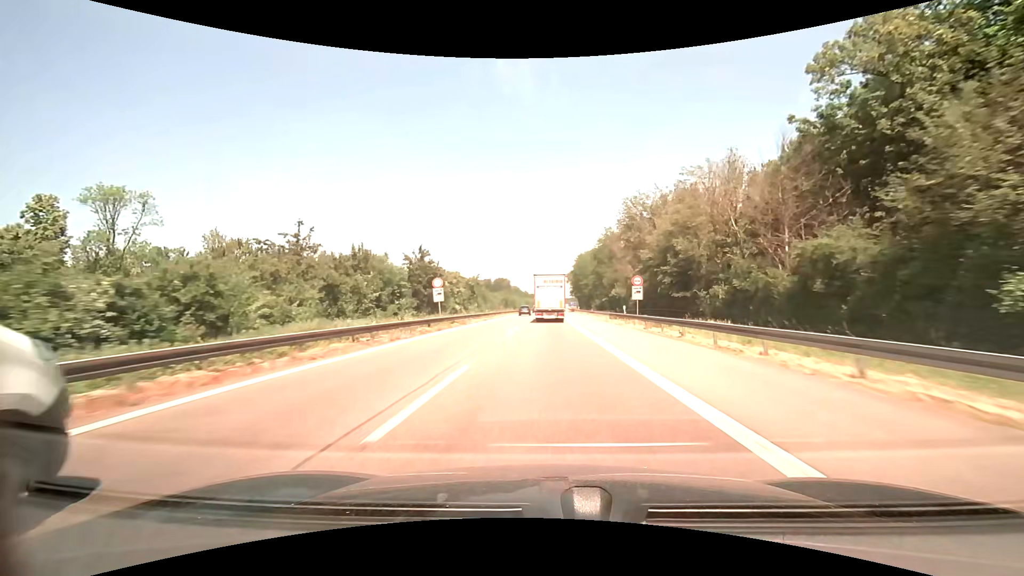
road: motorway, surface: asphalt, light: Day
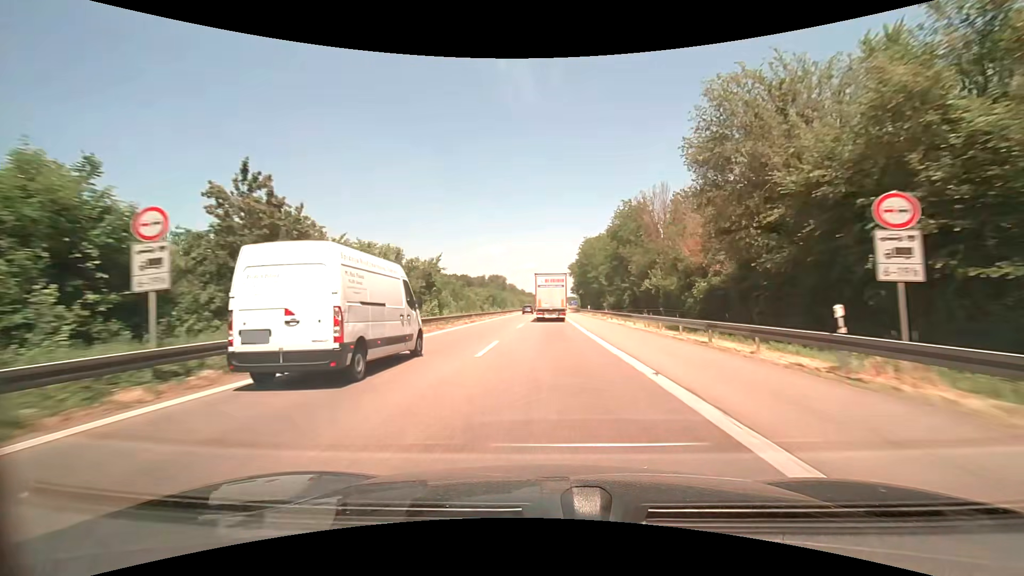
(0.0, +27.5) m; 0°
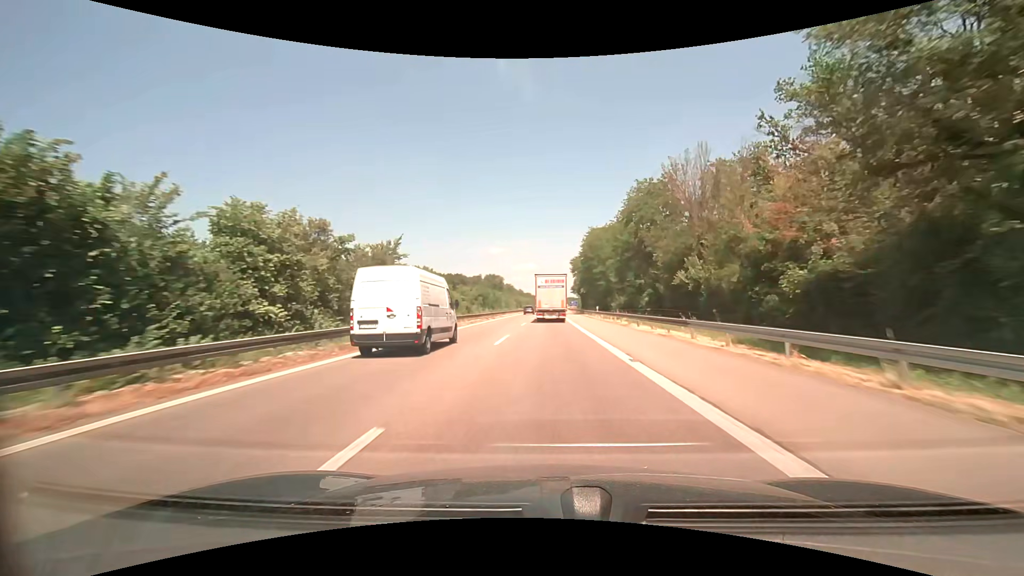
(0.0, +13.8) m; 0°
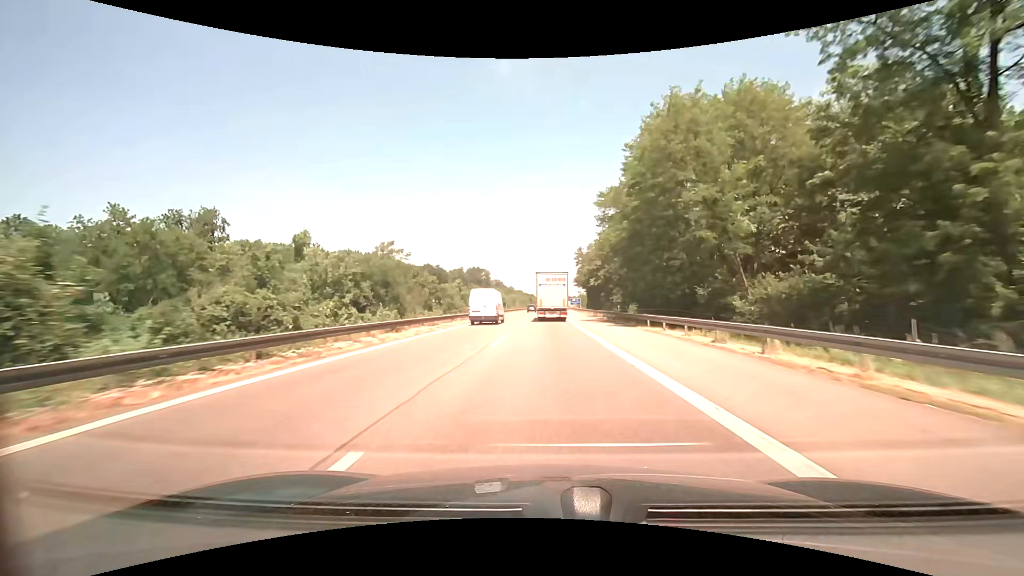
(+0.2, +55.1) m; +1°
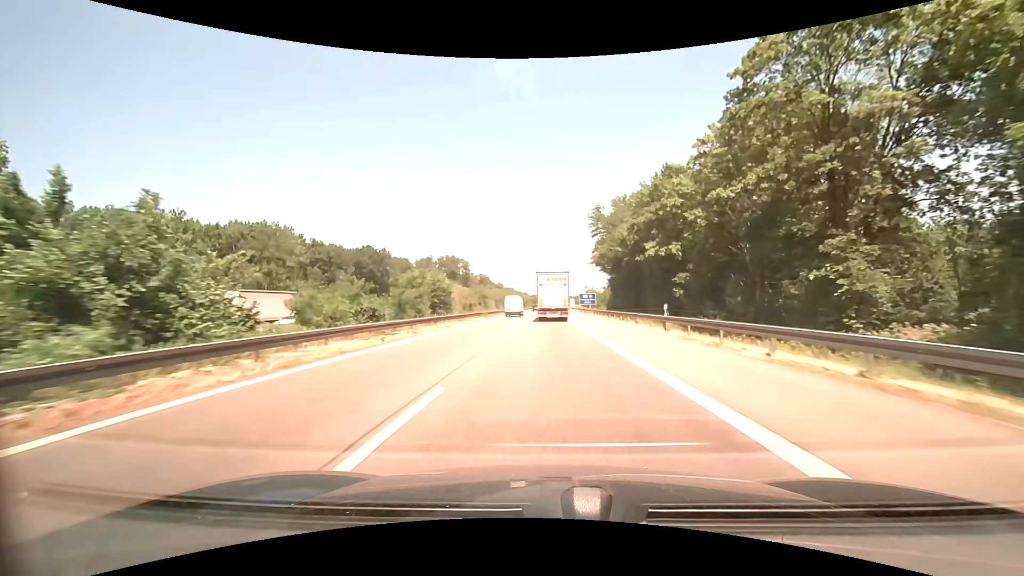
(+0.3, +68.3) m; +1°
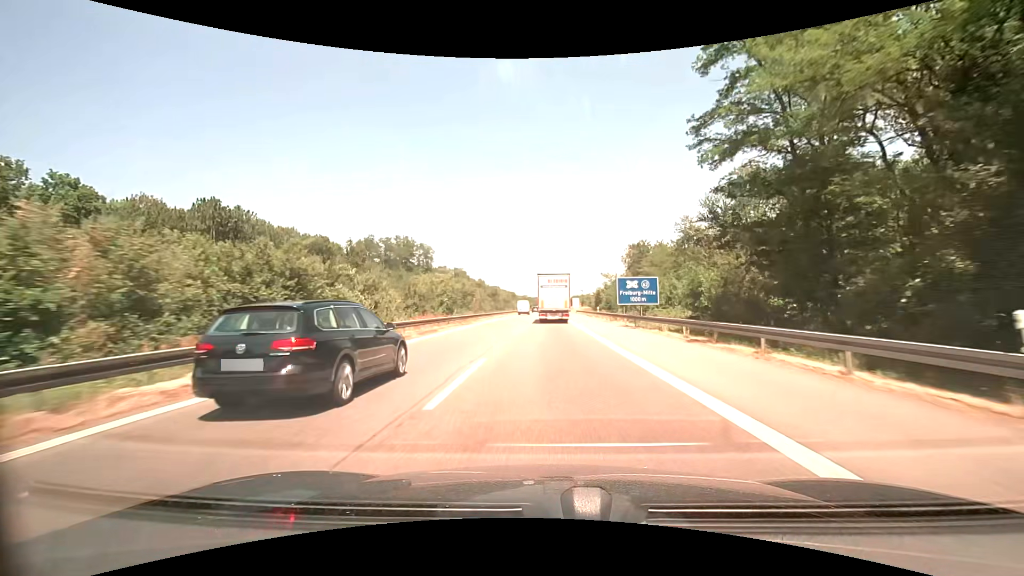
(+0.2, +67.3) m; +1°
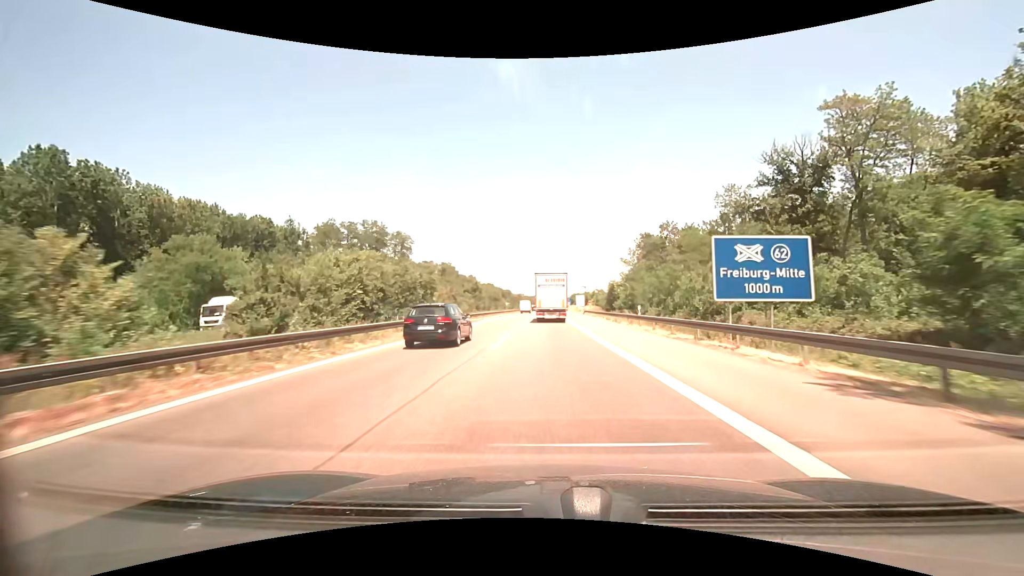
(0.0, +26.7) m; 0°
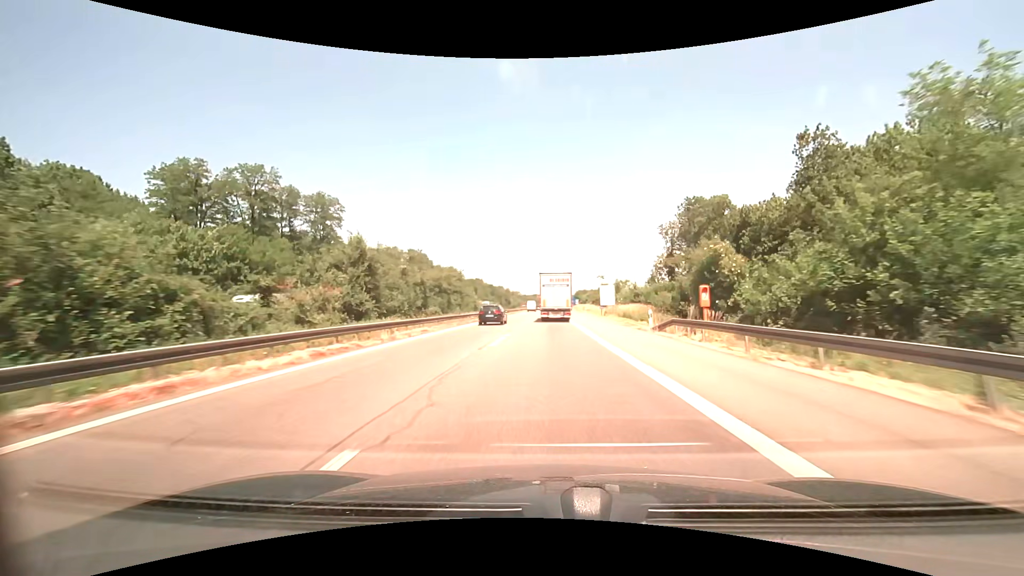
(+0.3, +53.0) m; 0°
(0, +10) (0, +20) (0, +30) (0, +40) (0, +50) (0, +60) (0, +70) (0, +80) (0, +90) (+1, +100) m
